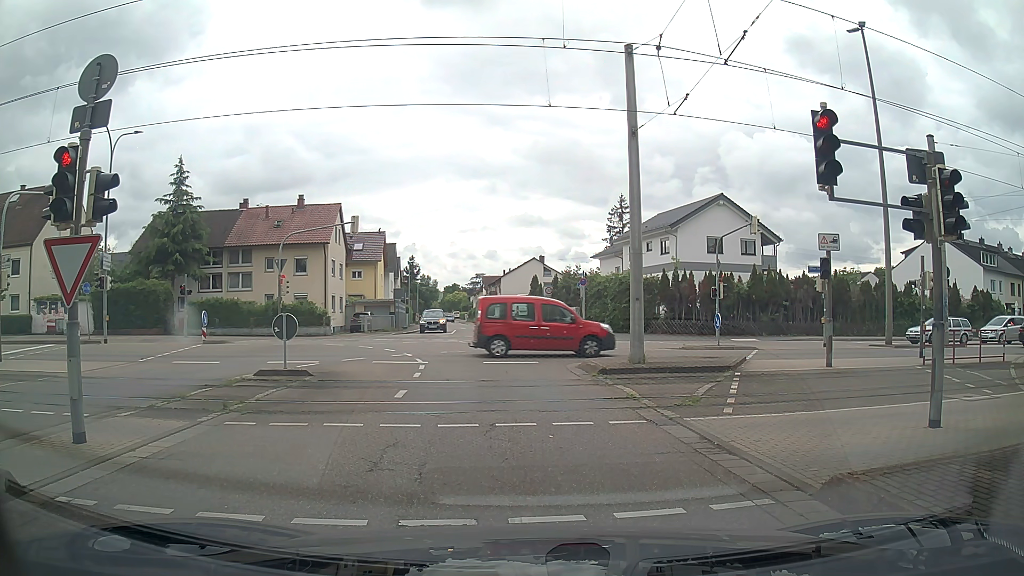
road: residential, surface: asphalt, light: Day
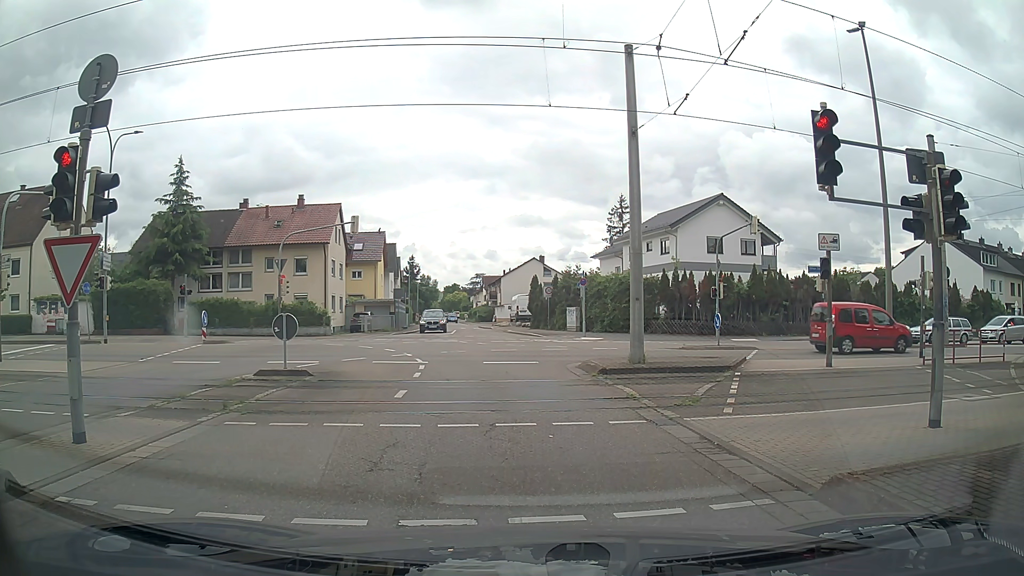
(0.0, 0.0) m; 0°
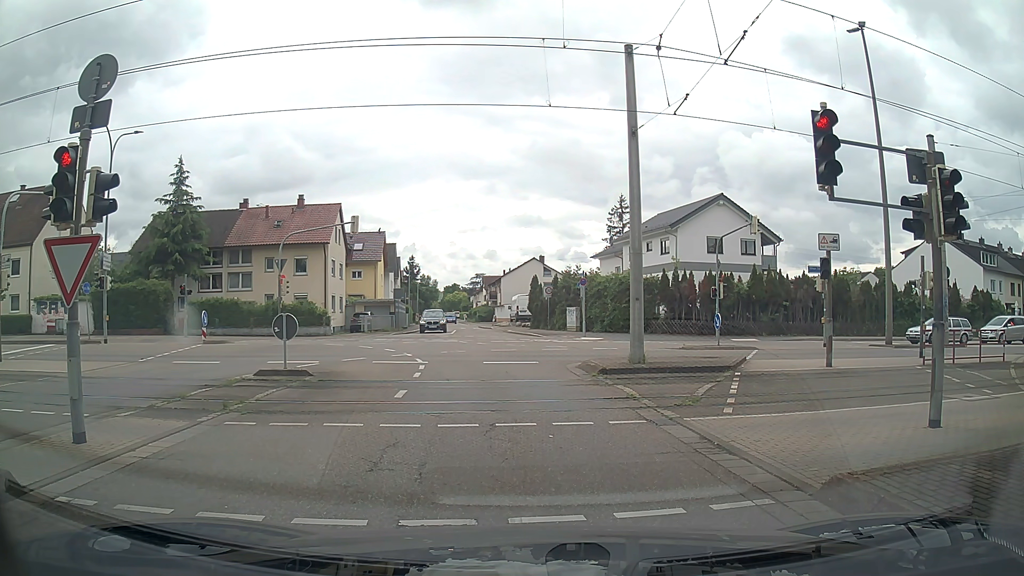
(0.0, 0.0) m; 0°
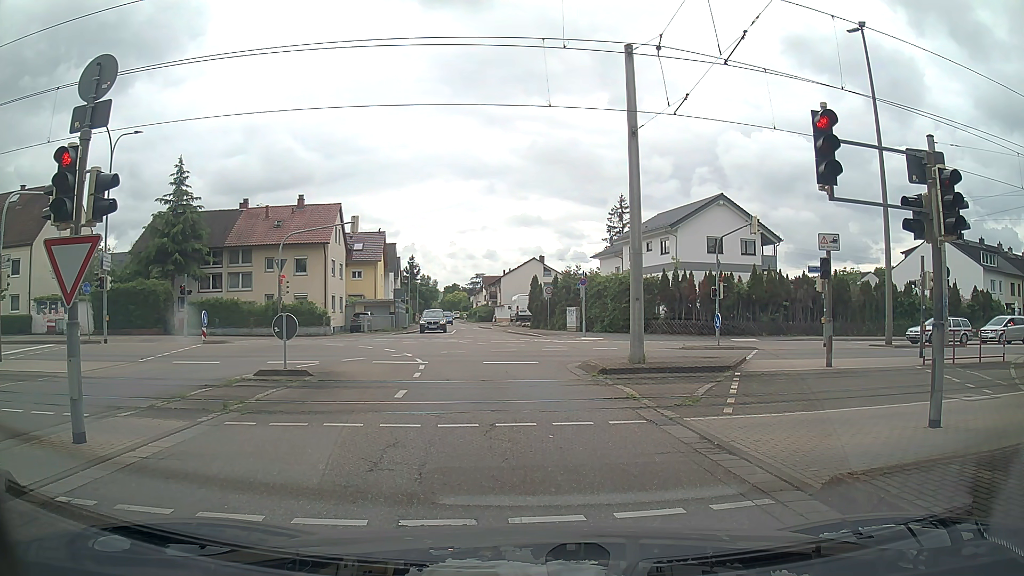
(0.0, 0.0) m; 0°
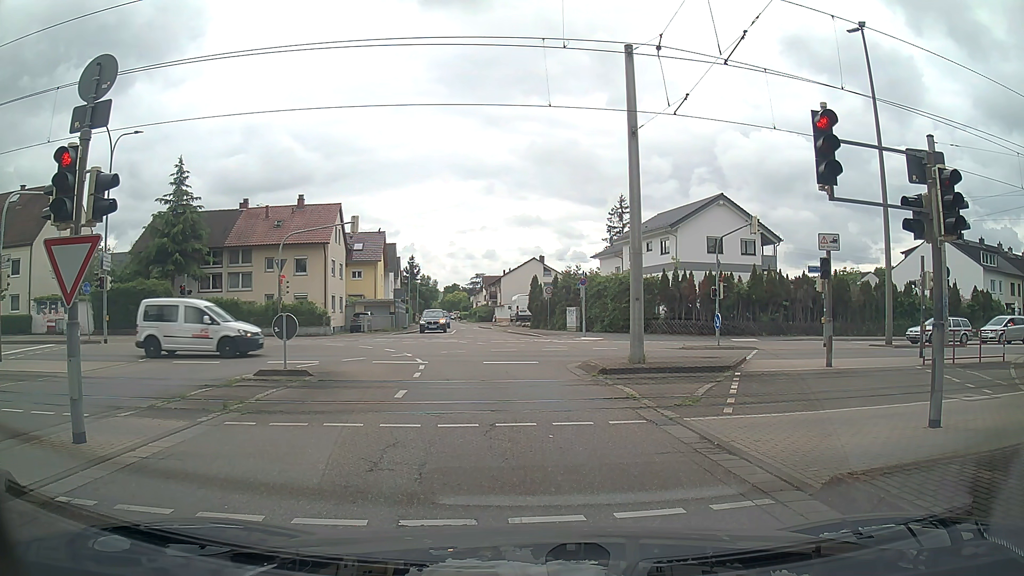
(0.0, 0.0) m; 0°
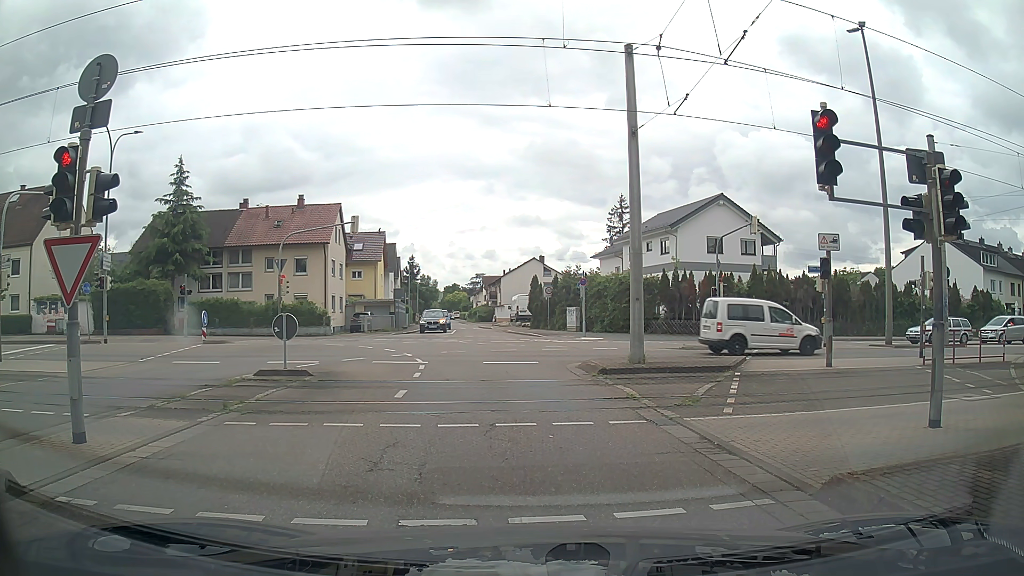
(0.0, 0.0) m; 0°
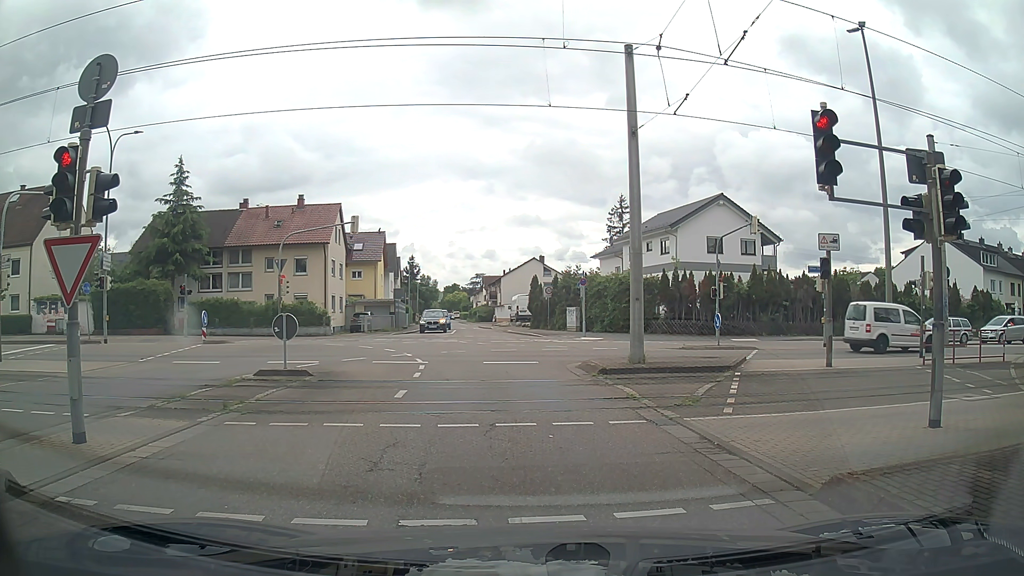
(0.0, 0.0) m; 0°
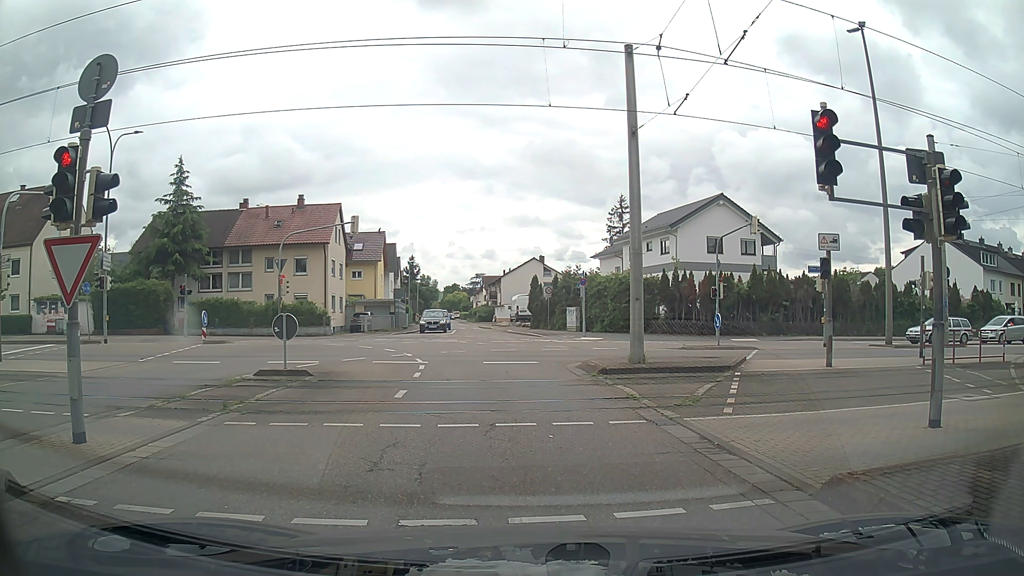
(0.0, 0.0) m; 0°
(-1, +10) (-3, +20) (-8, +28) (-18, +29) (-28, +27) (-37, +24) (-47, +21) (-57, +19) (-66, +16) (-76, +13) m
